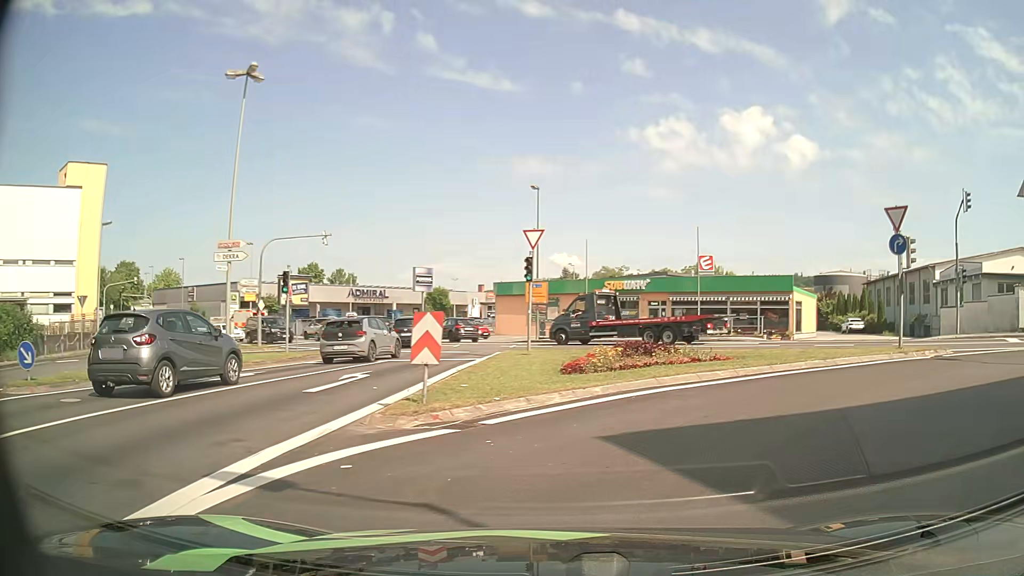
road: tertiary_link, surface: asphalt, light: Day
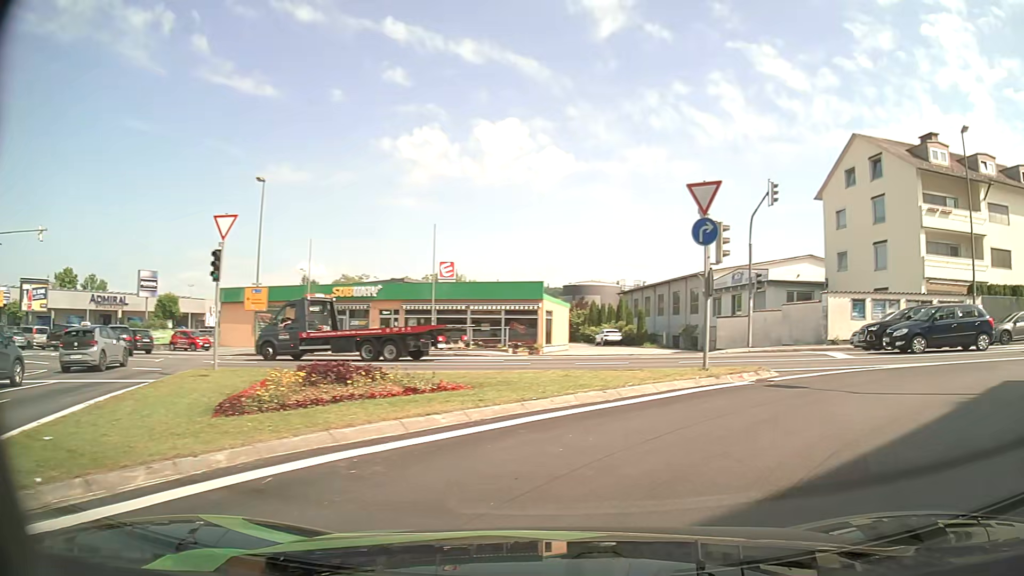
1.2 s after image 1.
(+0.7, +5.1) m; +20°
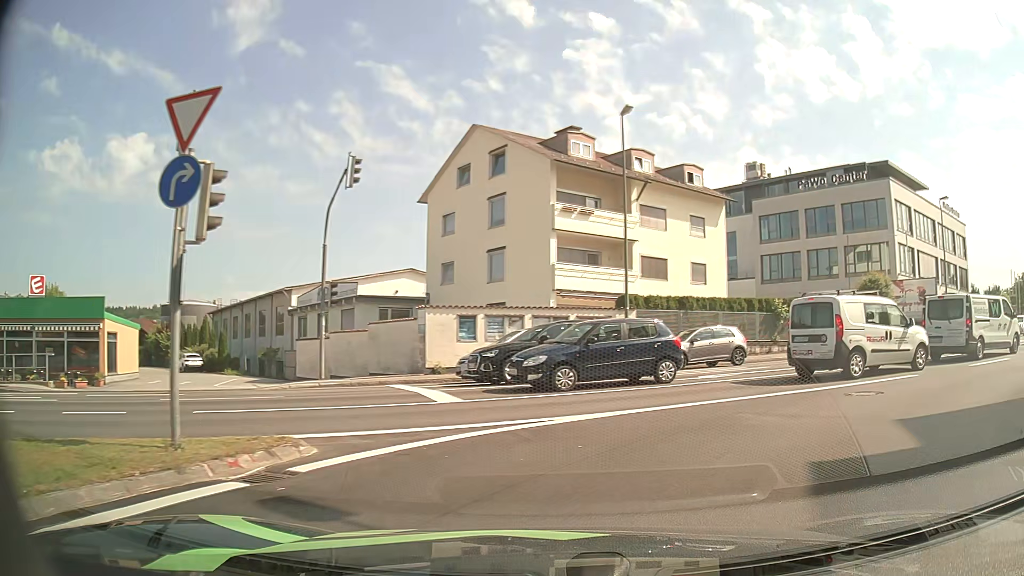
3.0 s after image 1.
(+2.1, +6.6) m; +33°
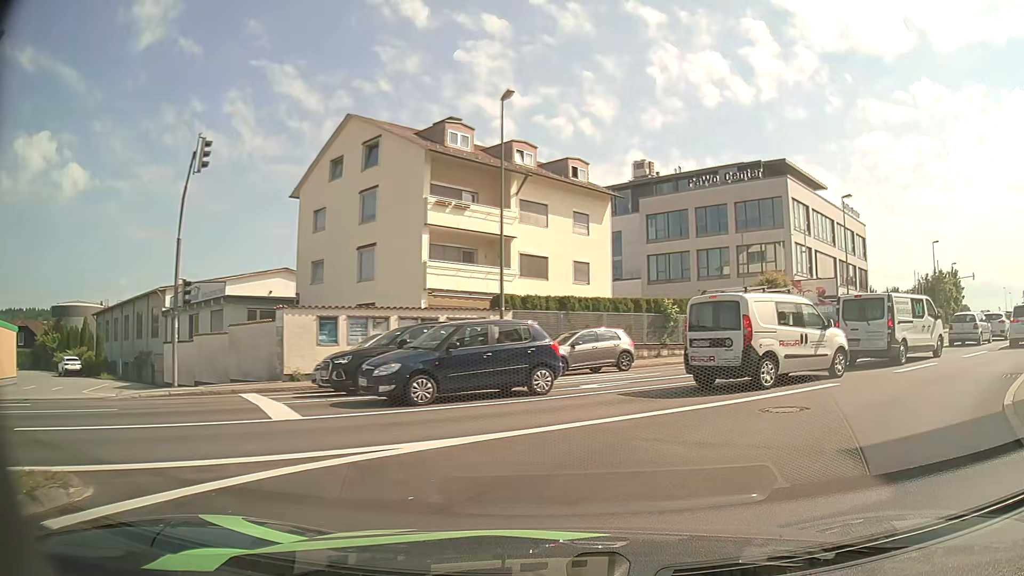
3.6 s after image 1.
(+0.2, +2.1) m; +12°
